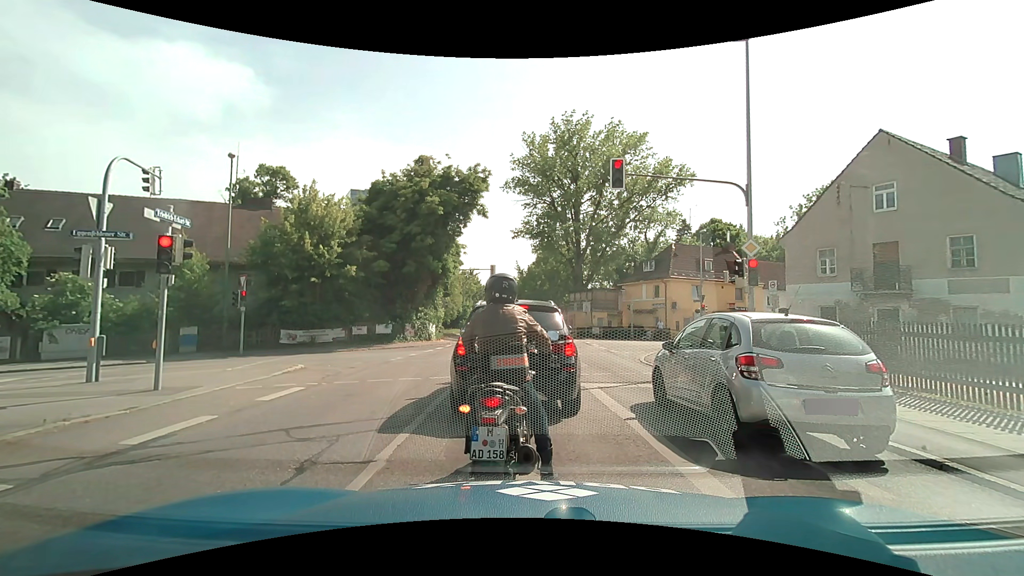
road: secondary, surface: asphalt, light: Day
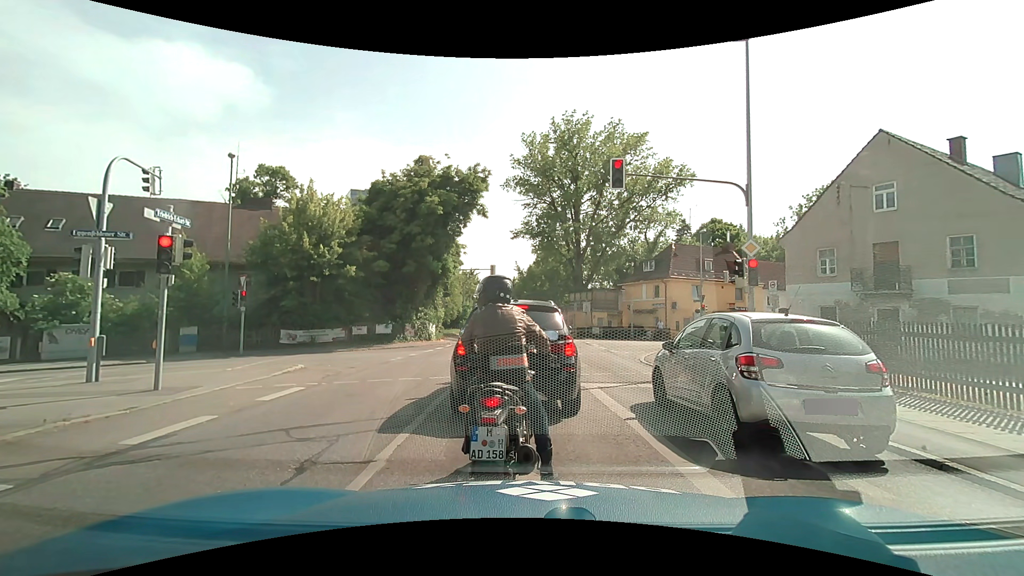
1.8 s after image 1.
(0.0, 0.0) m; 0°
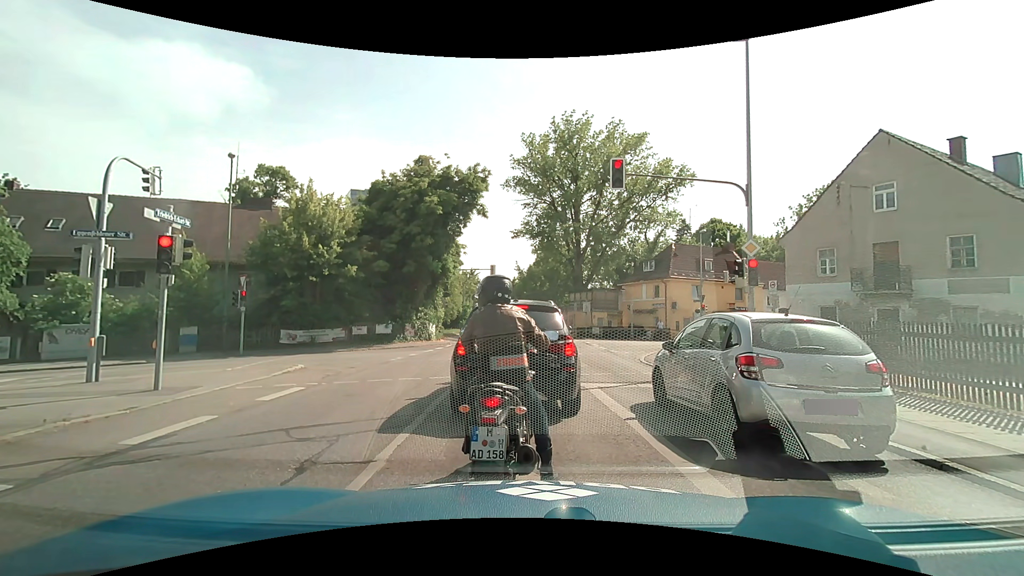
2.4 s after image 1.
(0.0, 0.0) m; 0°
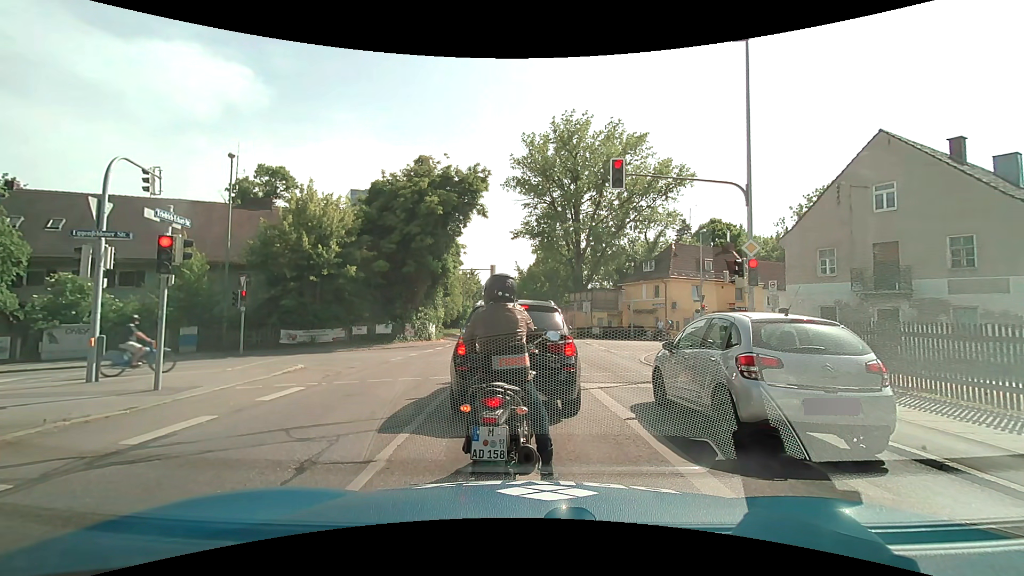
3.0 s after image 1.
(0.0, 0.0) m; 0°
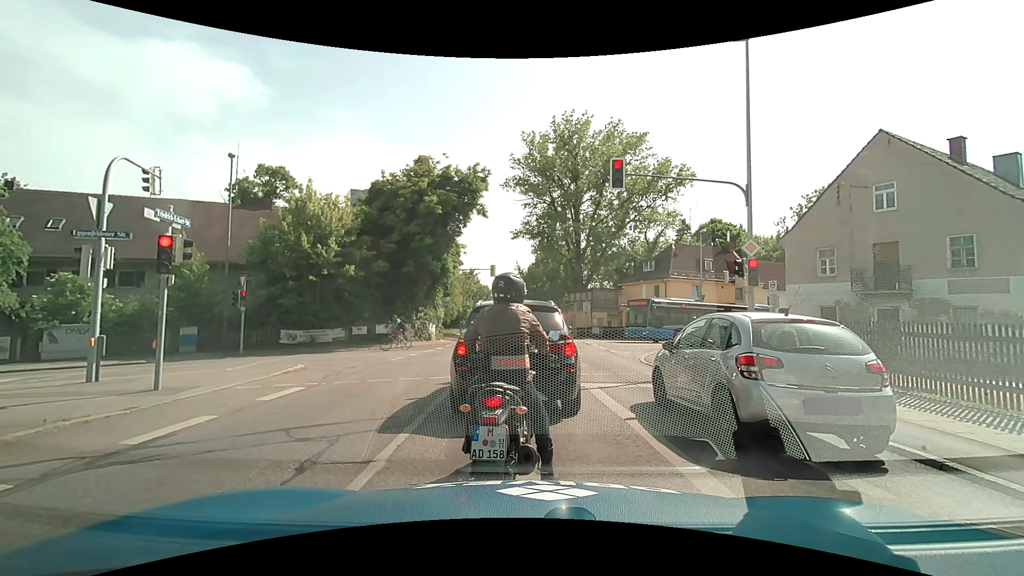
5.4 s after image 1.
(0.0, 0.0) m; 0°
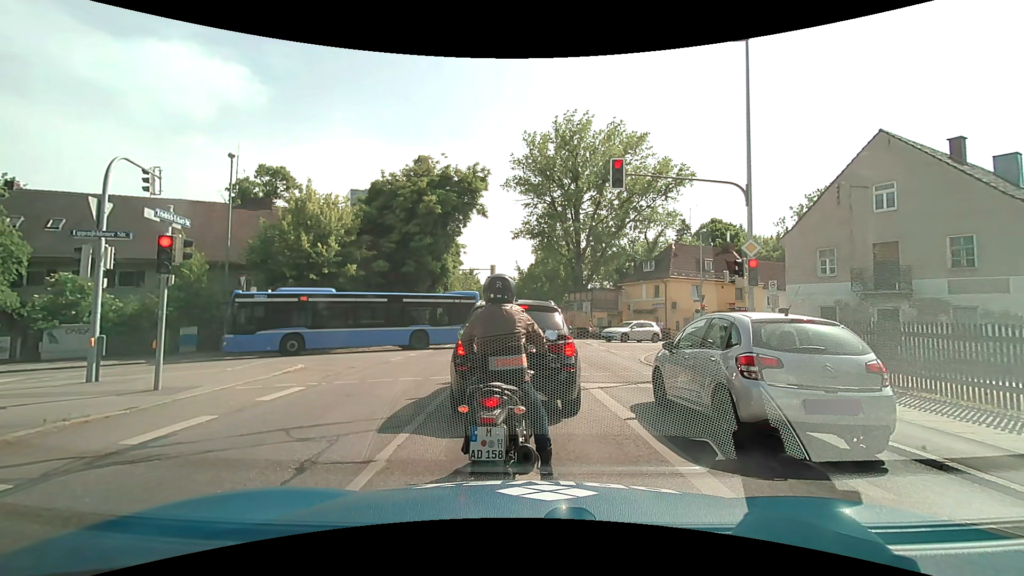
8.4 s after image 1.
(0.0, 0.0) m; 0°
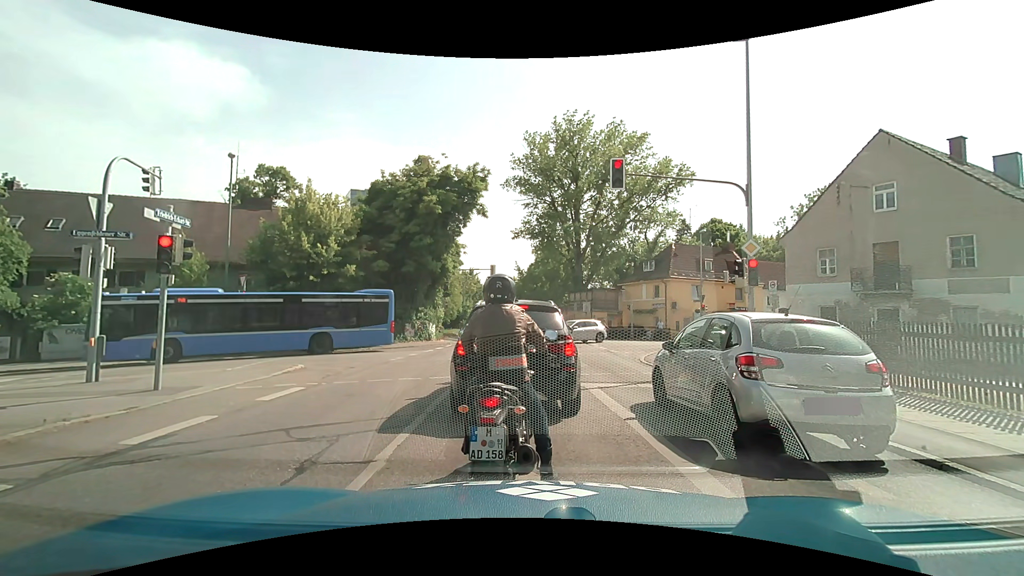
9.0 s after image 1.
(0.0, 0.0) m; 0°
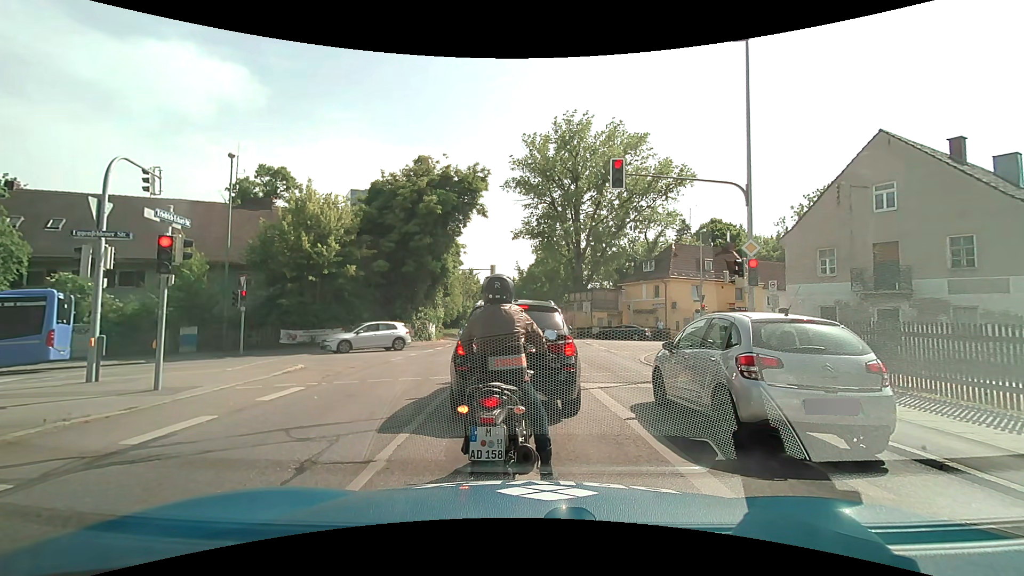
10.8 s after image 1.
(0.0, 0.0) m; 0°
